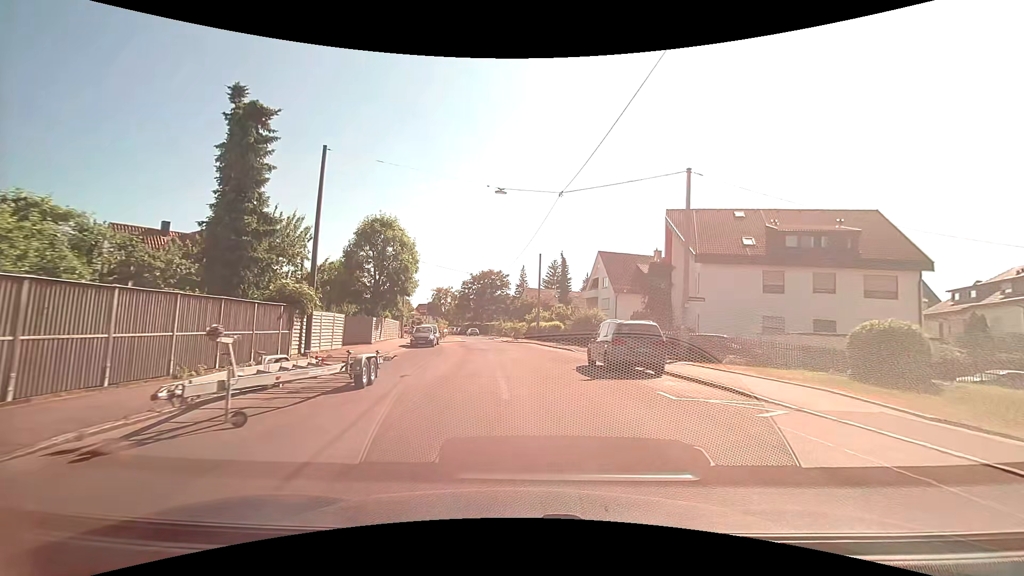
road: residential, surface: asphalt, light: Day
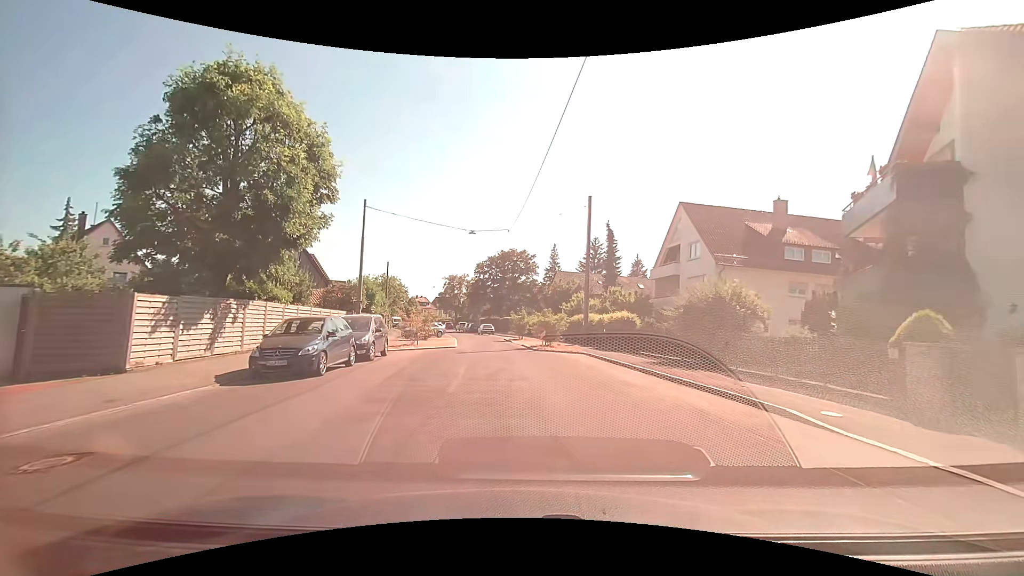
(-0.4, +24.0) m; -2°
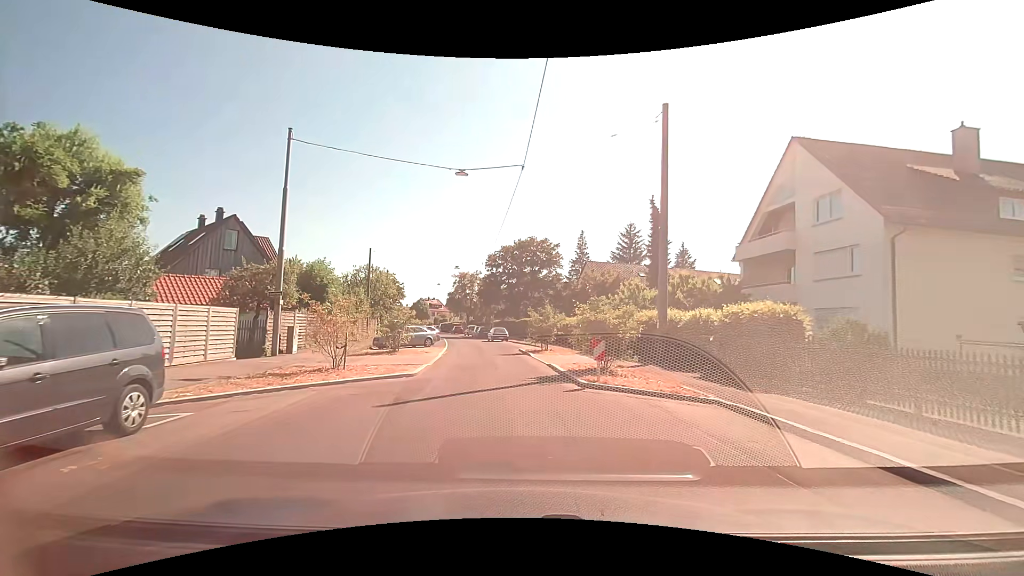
(-0.4, +14.6) m; -4°
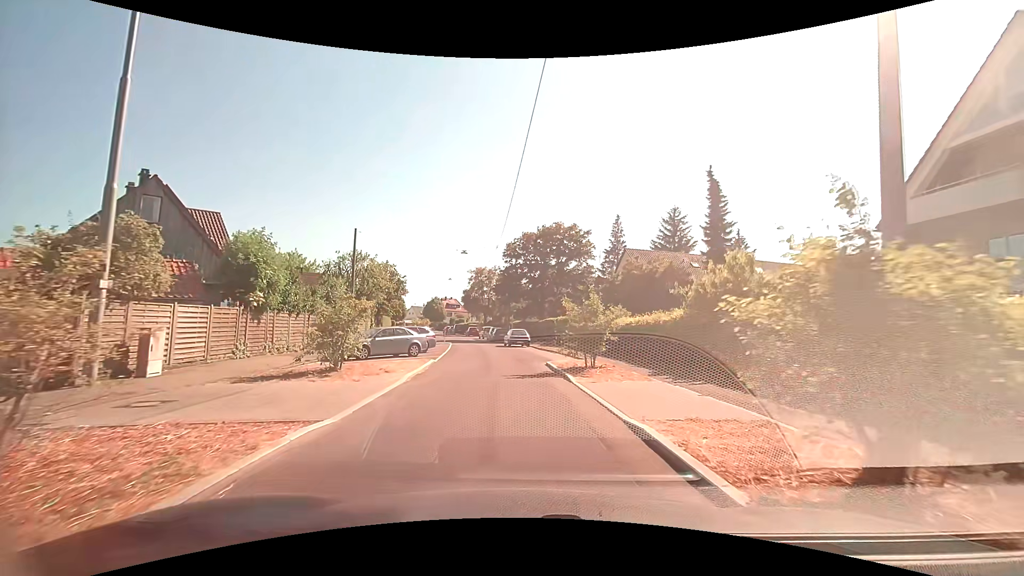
(-0.1, +10.8) m; -1°
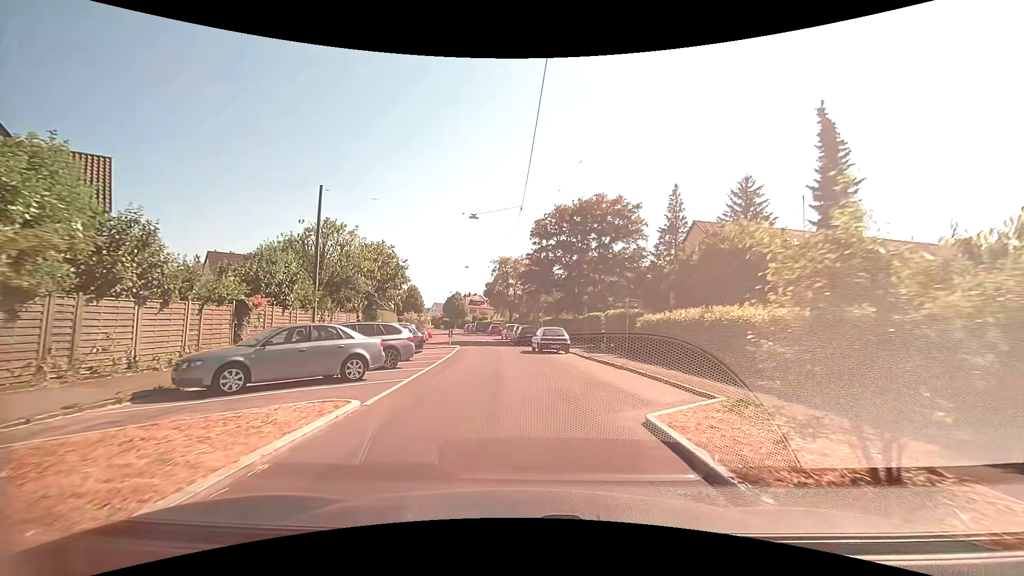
(-0.4, +11.9) m; -2°
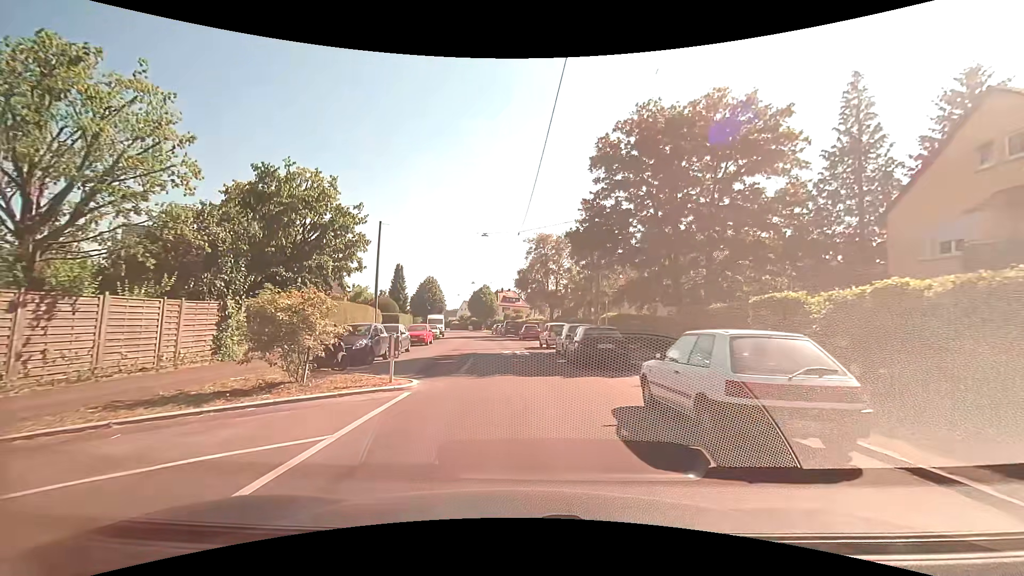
(-1.3, +20.3) m; -6°
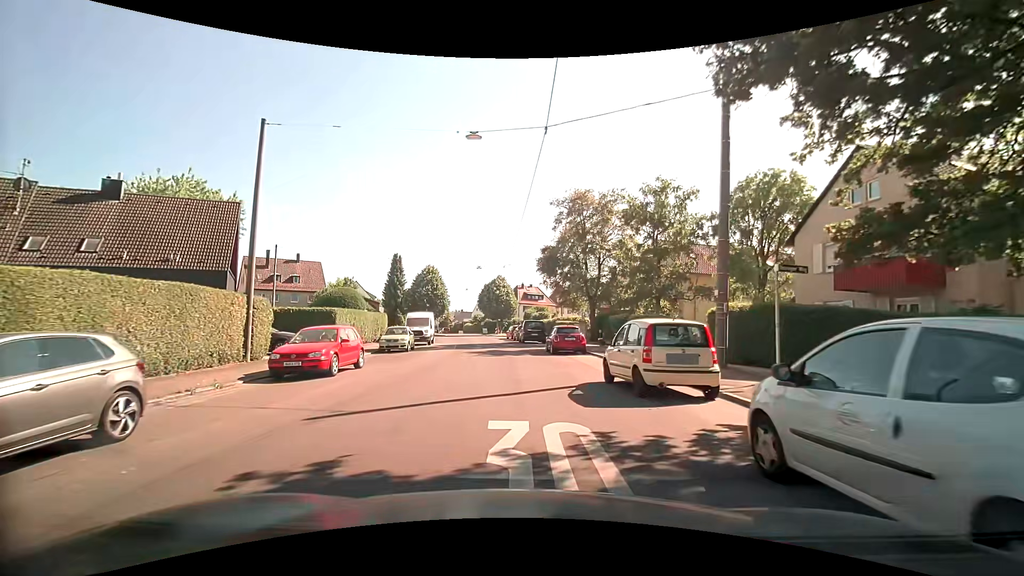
(-0.3, +19.5) m; -3°
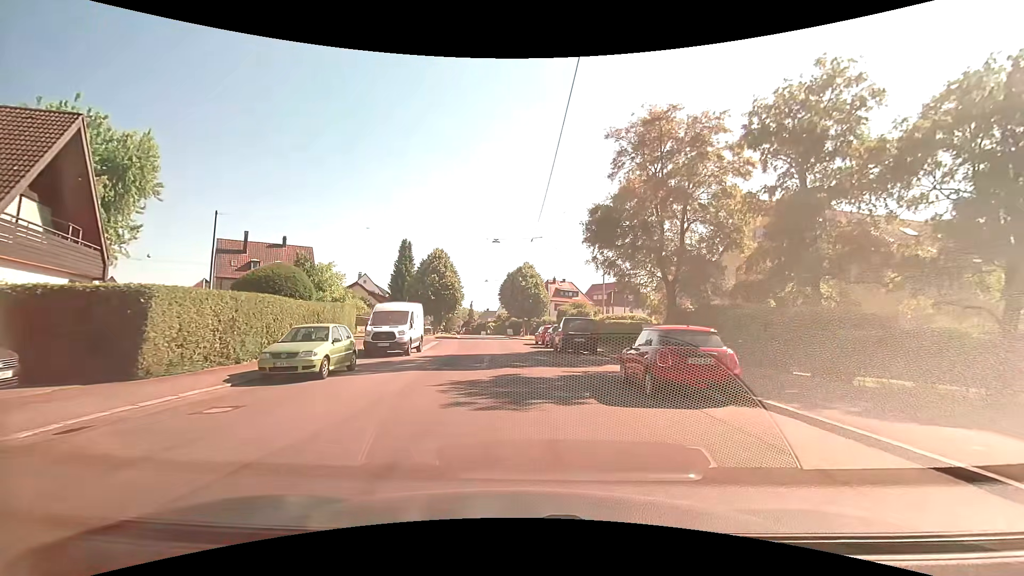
(-0.3, +14.7) m; -3°
